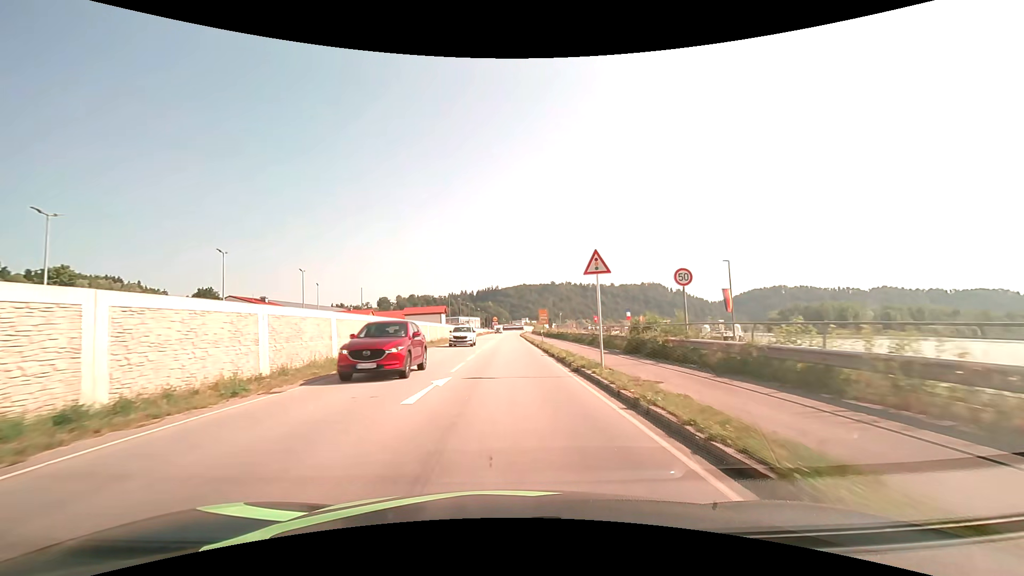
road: primary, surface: asphalt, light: Day
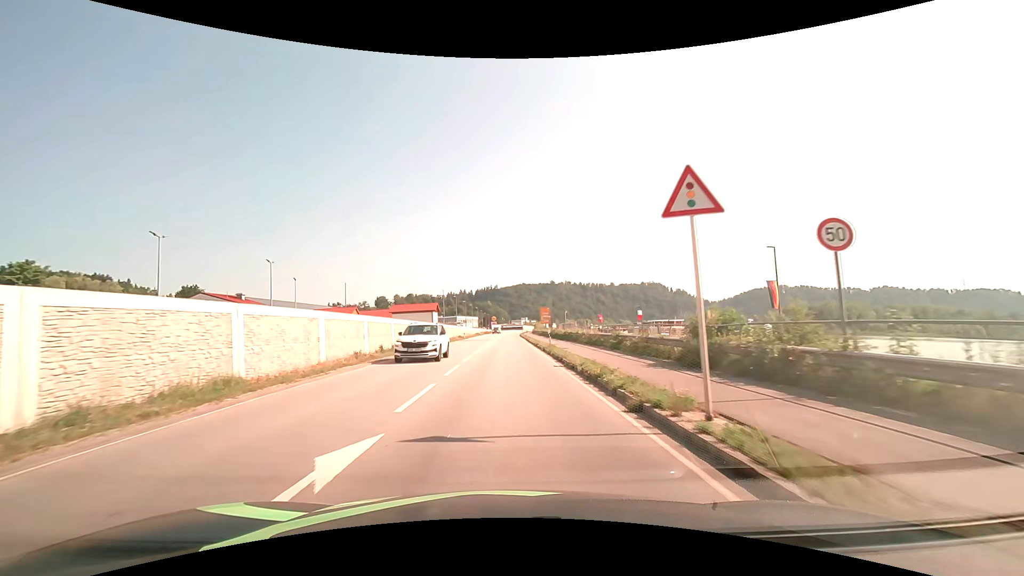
(0.0, +7.6) m; 0°
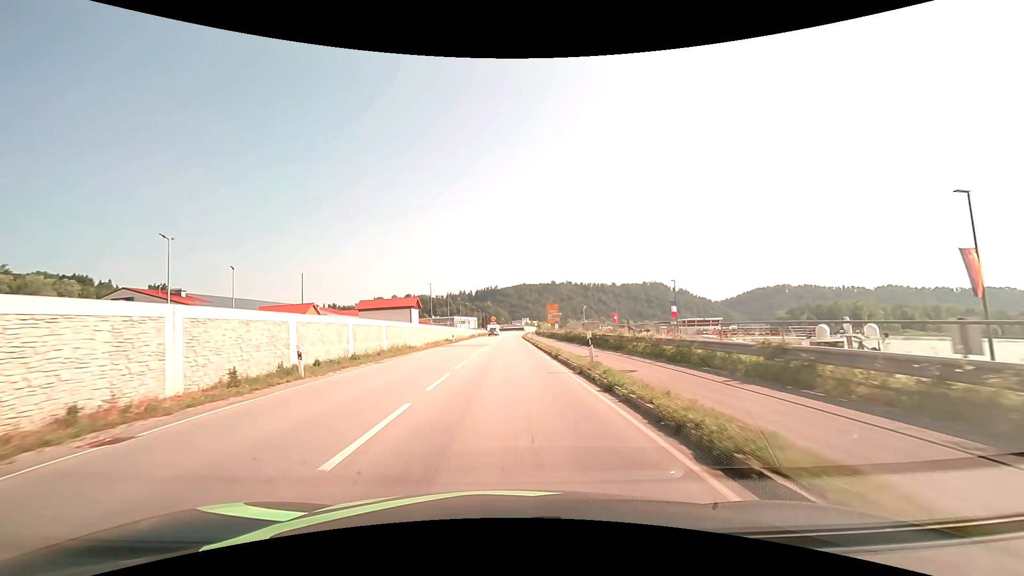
(0.0, +15.2) m; 0°
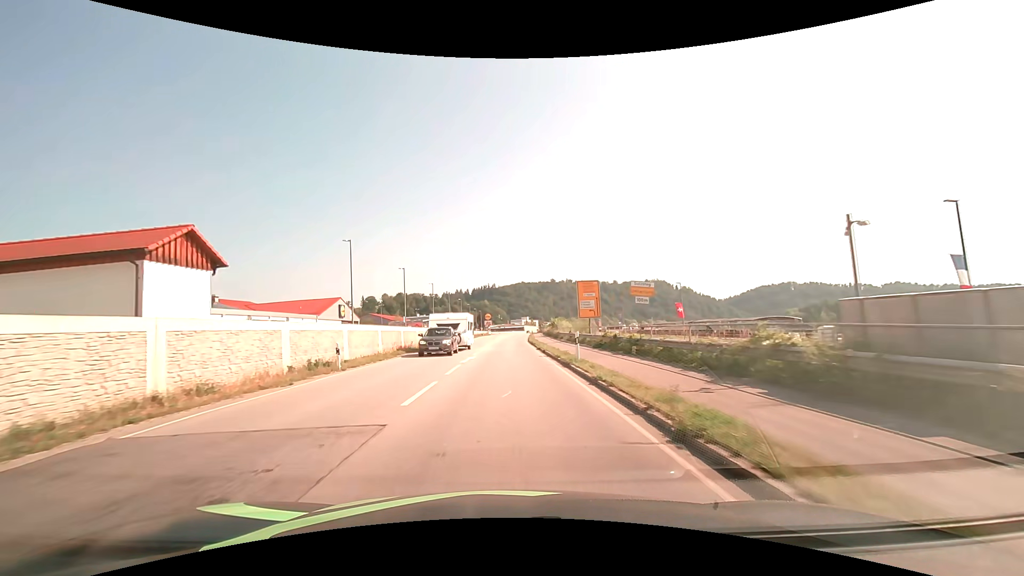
(+0.1, +38.0) m; 0°
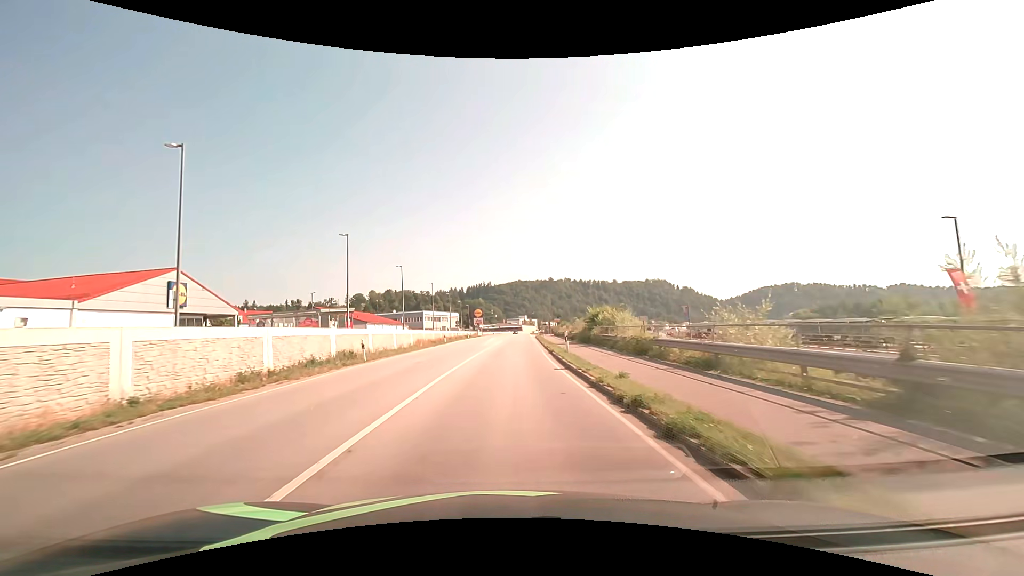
(0.0, +38.0) m; 0°
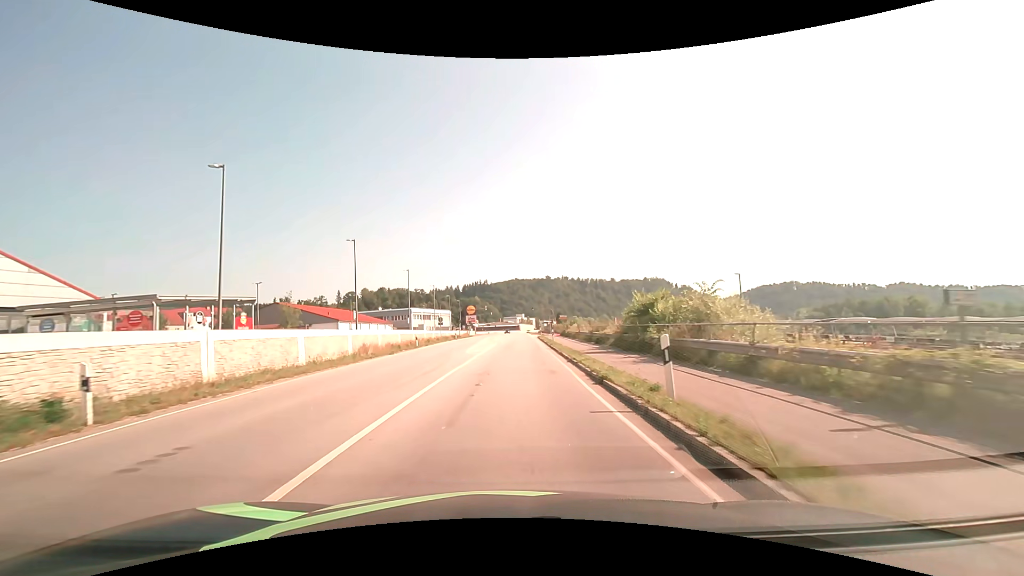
(+0.1, +15.3) m; 0°
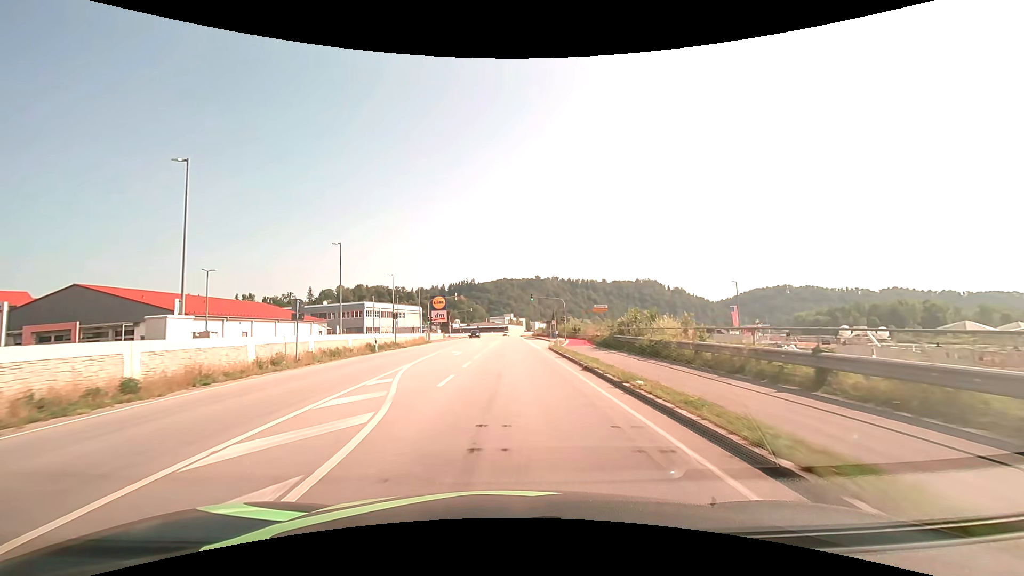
(+0.5, +38.2) m; +1°
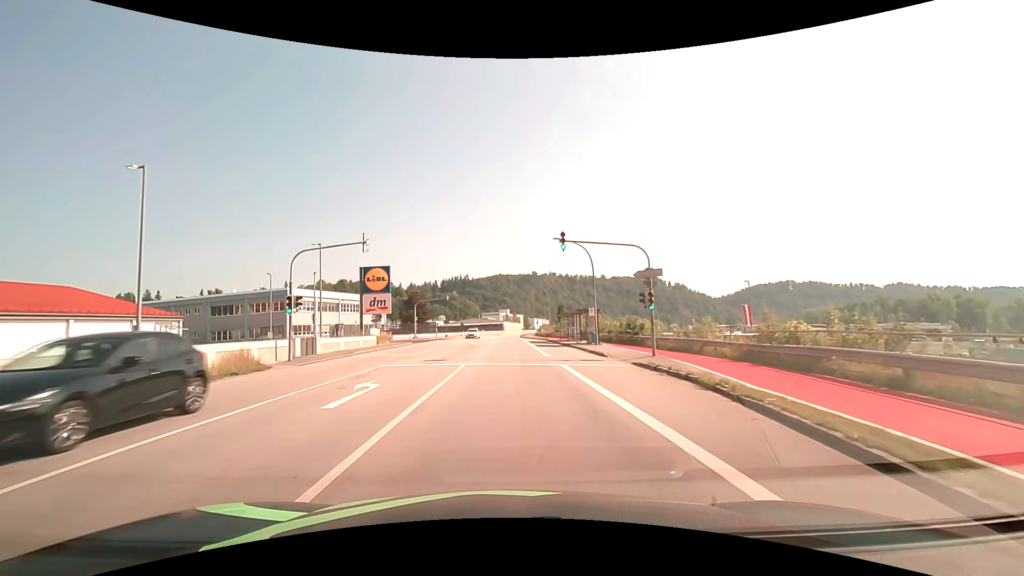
(+0.2, +38.2) m; +1°
(0, +10) (0, +20) (0, +30) (0, +40) (0, +50) (0, +60) (0, +70) (0, +80) (0, +90) (0, +100) m
